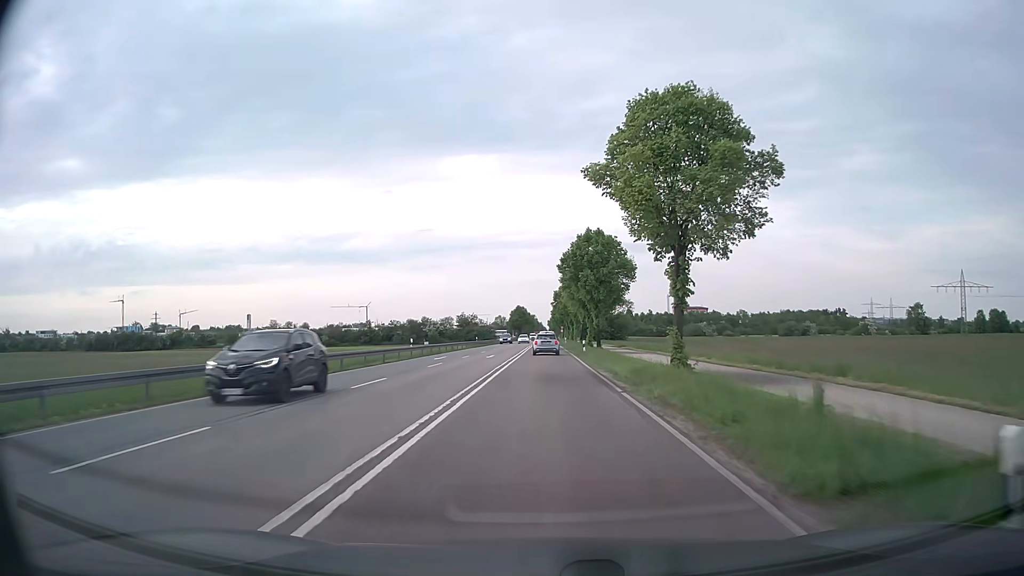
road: secondary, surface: asphalt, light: Day
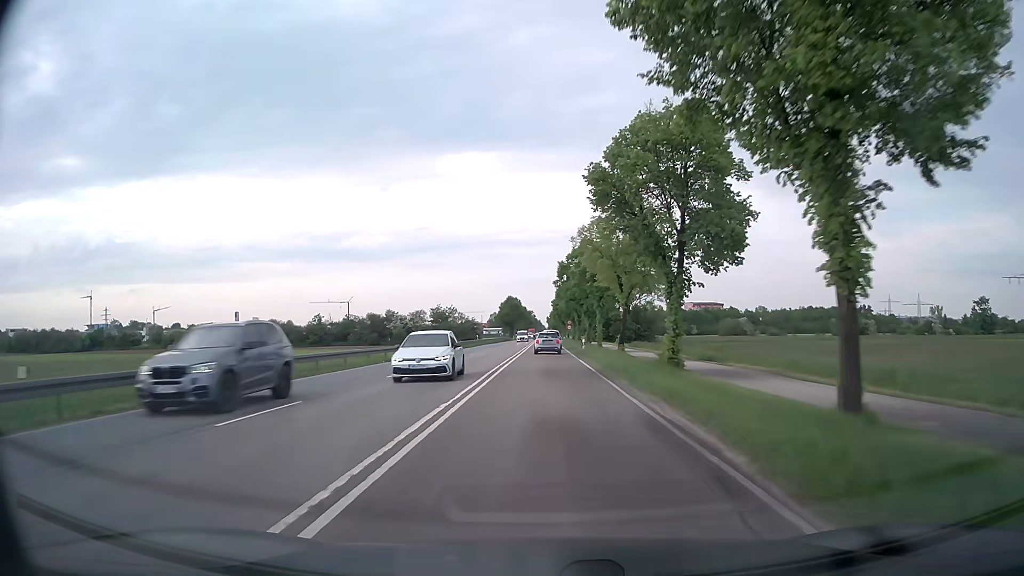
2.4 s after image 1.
(+0.1, +43.7) m; 0°
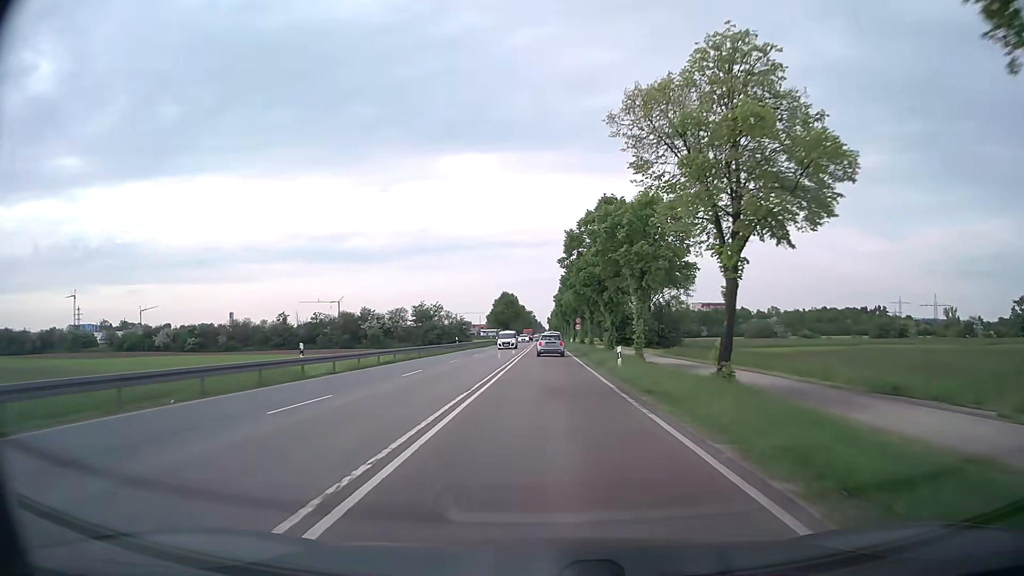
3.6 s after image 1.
(0.0, +21.9) m; 0°
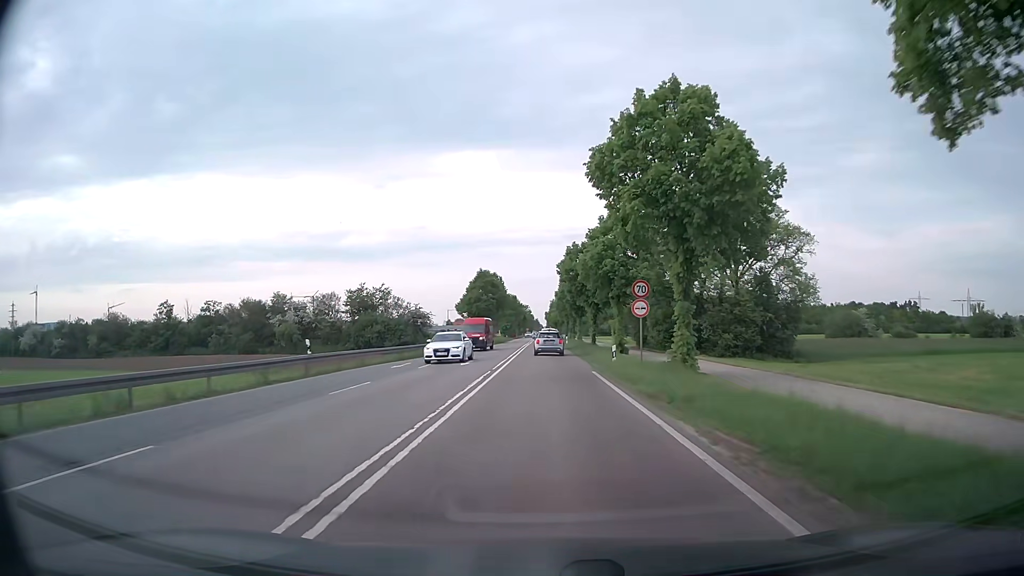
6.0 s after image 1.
(+0.3, +43.6) m; +1°
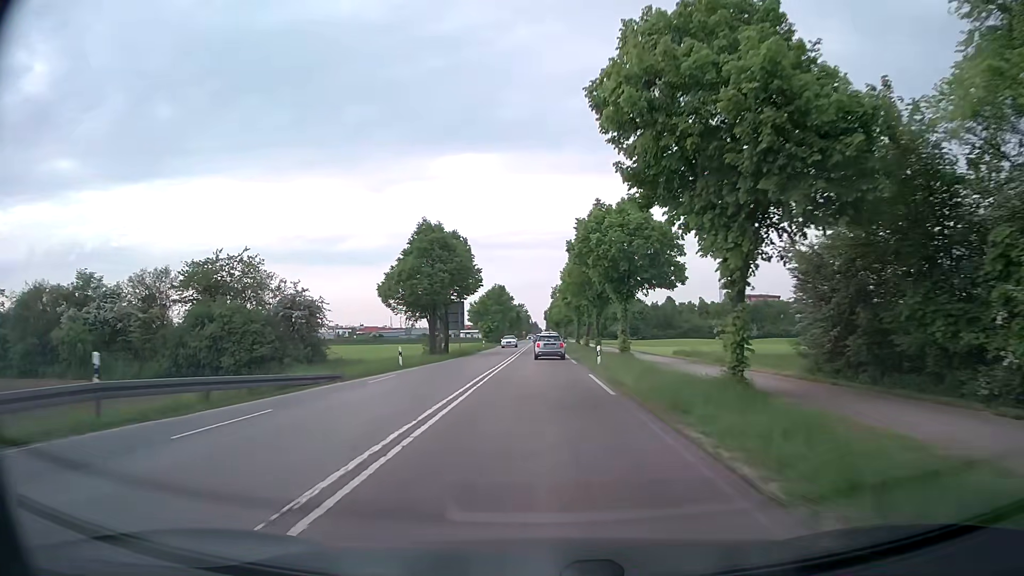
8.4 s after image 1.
(0.0, +42.8) m; 0°
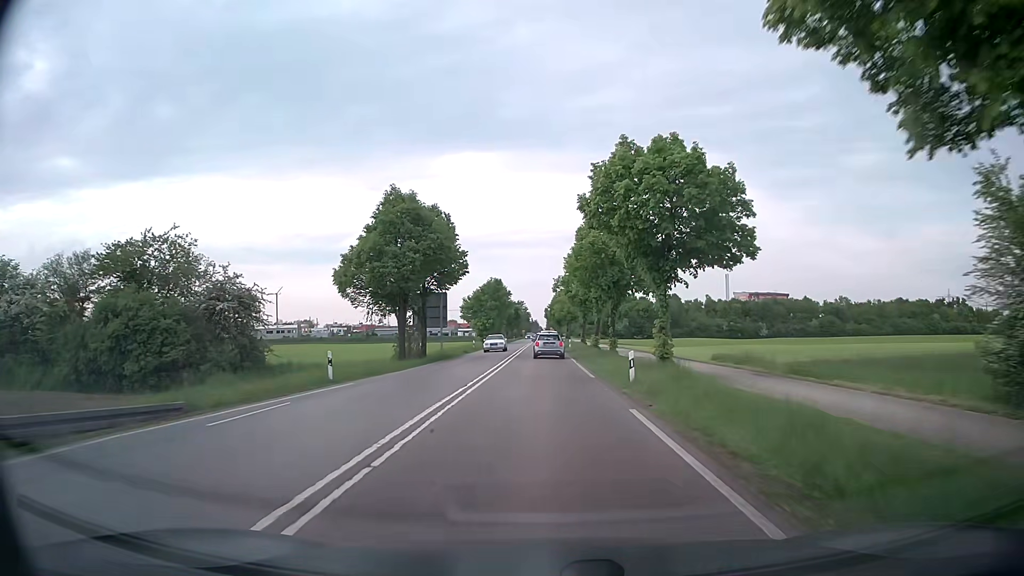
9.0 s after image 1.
(0.0, +10.7) m; 0°
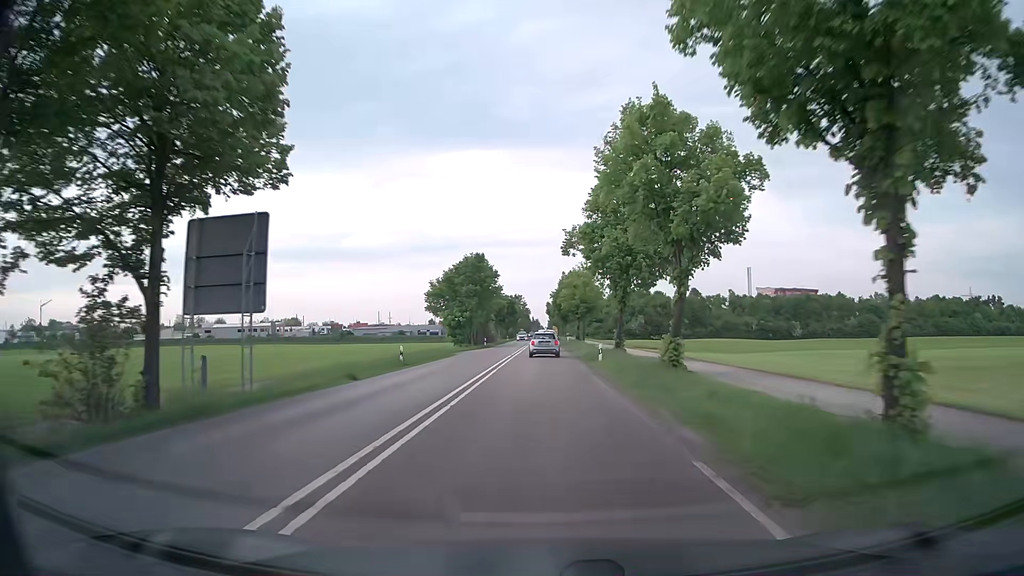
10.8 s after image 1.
(+0.1, +32.4) m; 0°
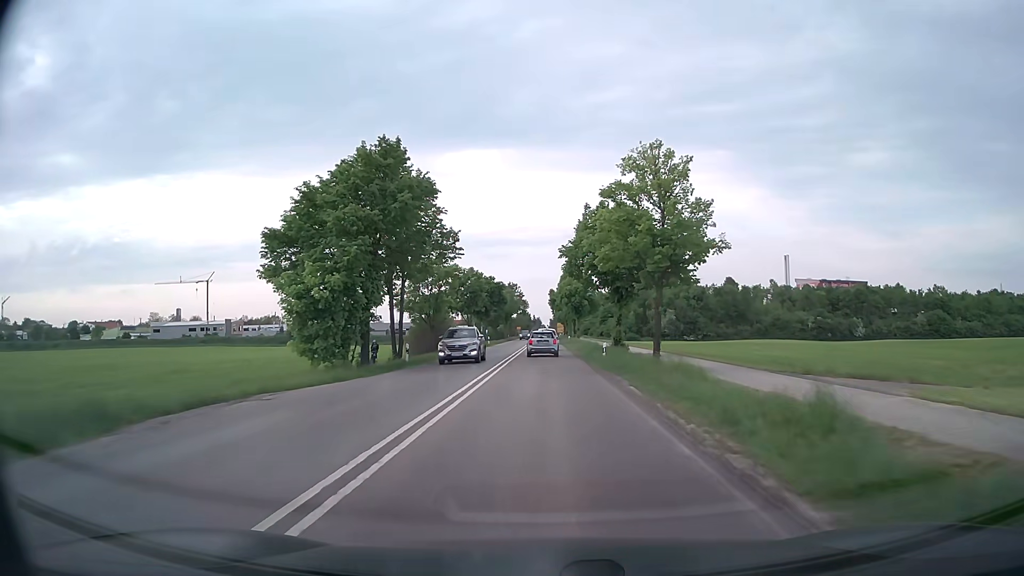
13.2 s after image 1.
(0.0, +43.4) m; 0°
(0, +10) (0, +20) (0, +30) (0, +40) (0, +50) (0, +60) (0, +70) (0, +80) (0, +90) (0, +100) m
